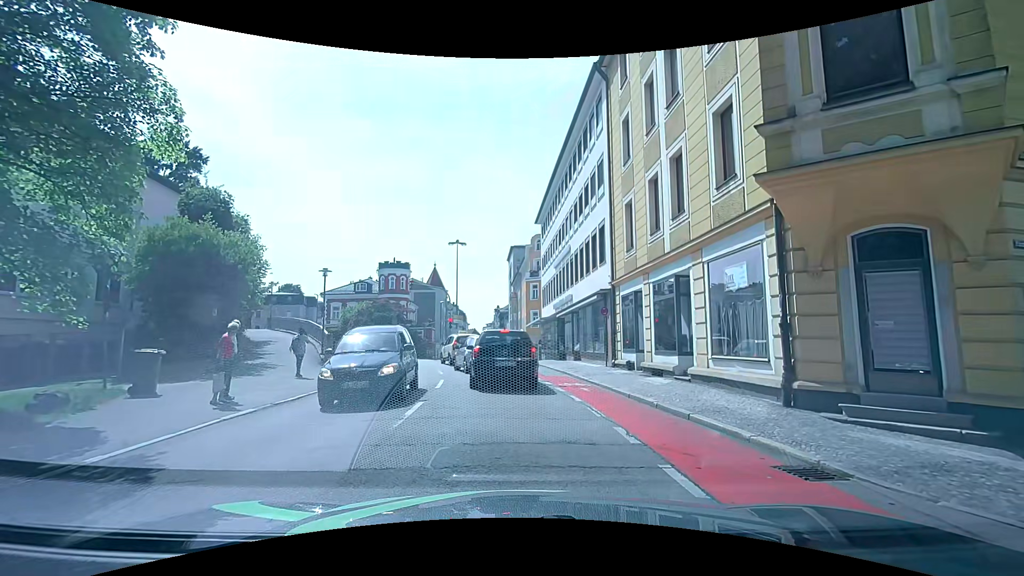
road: tertiary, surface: asphalt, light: Day
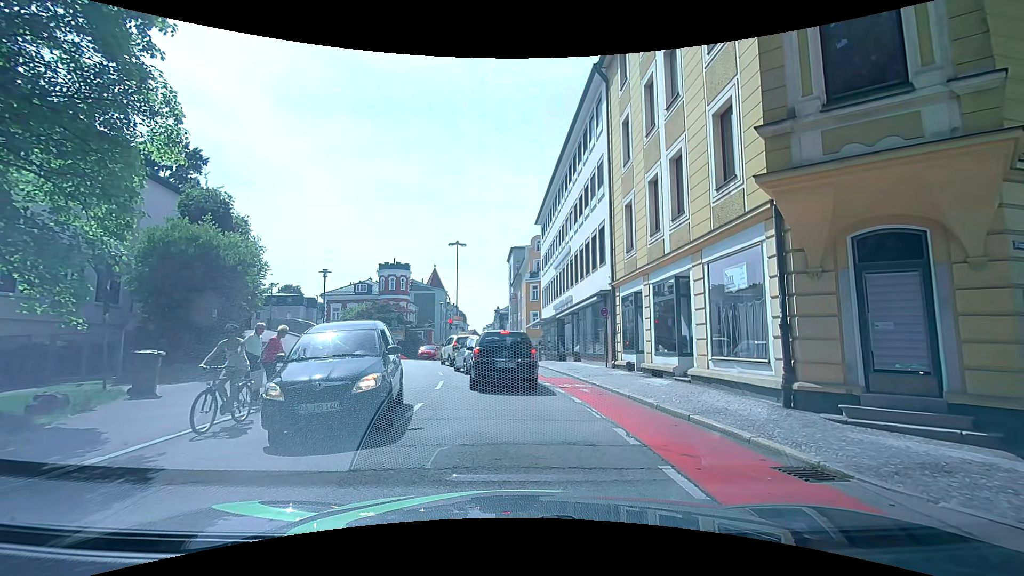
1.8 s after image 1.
(0.0, +0.1) m; 0°
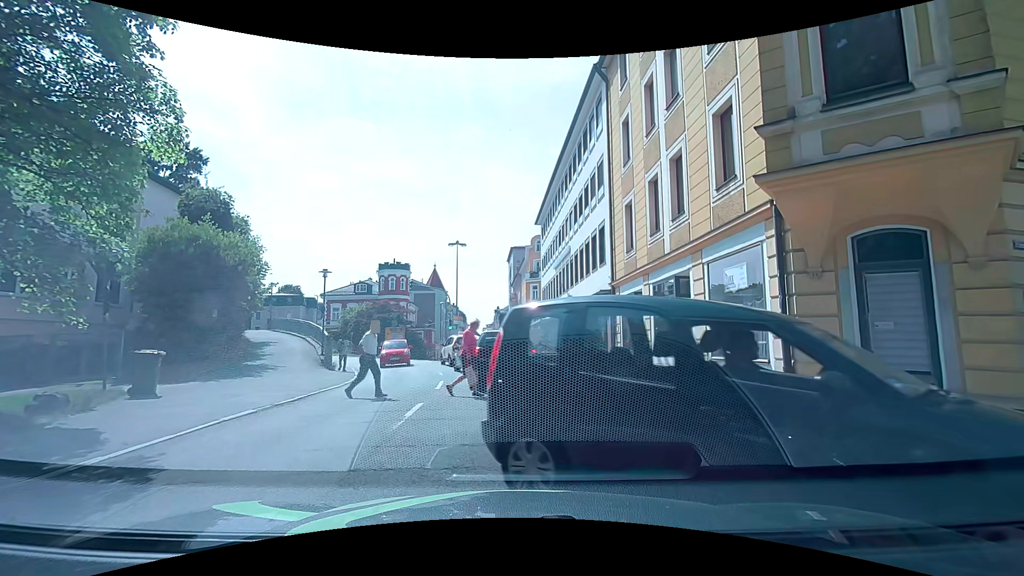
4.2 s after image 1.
(0.0, 0.0) m; 0°
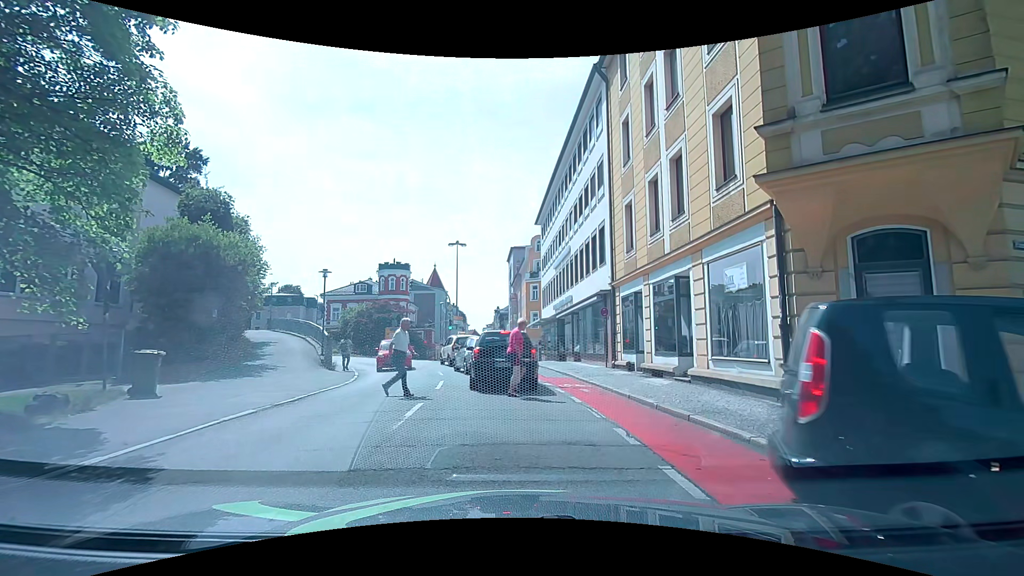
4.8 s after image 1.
(0.0, 0.0) m; 0°
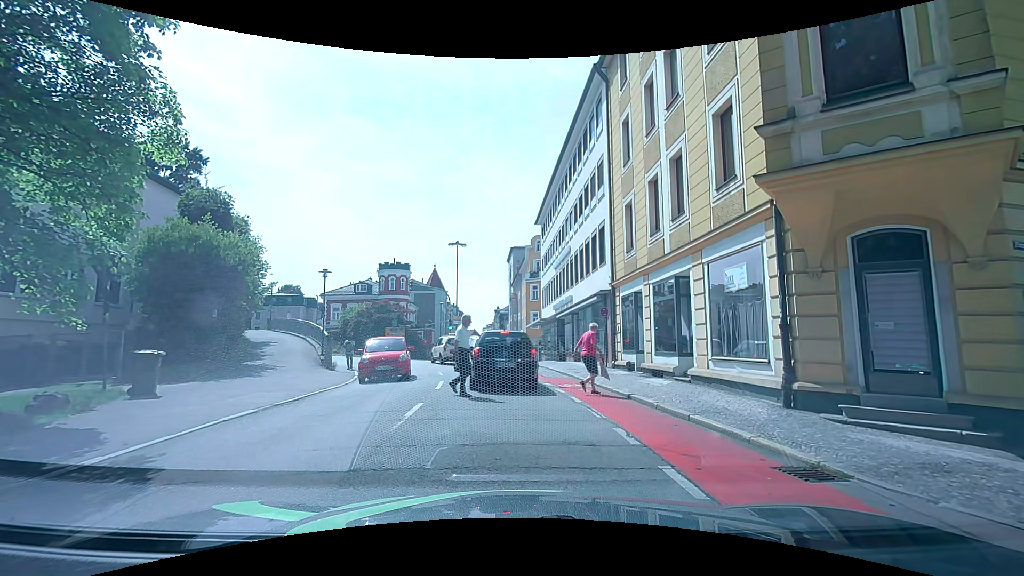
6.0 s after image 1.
(0.0, 0.0) m; 0°
